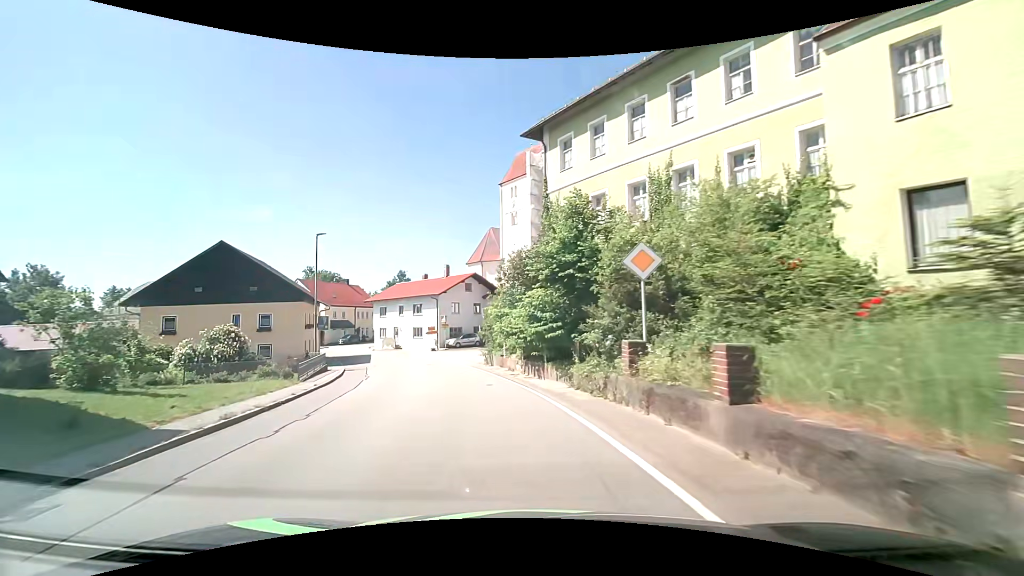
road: secondary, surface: asphalt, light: Day
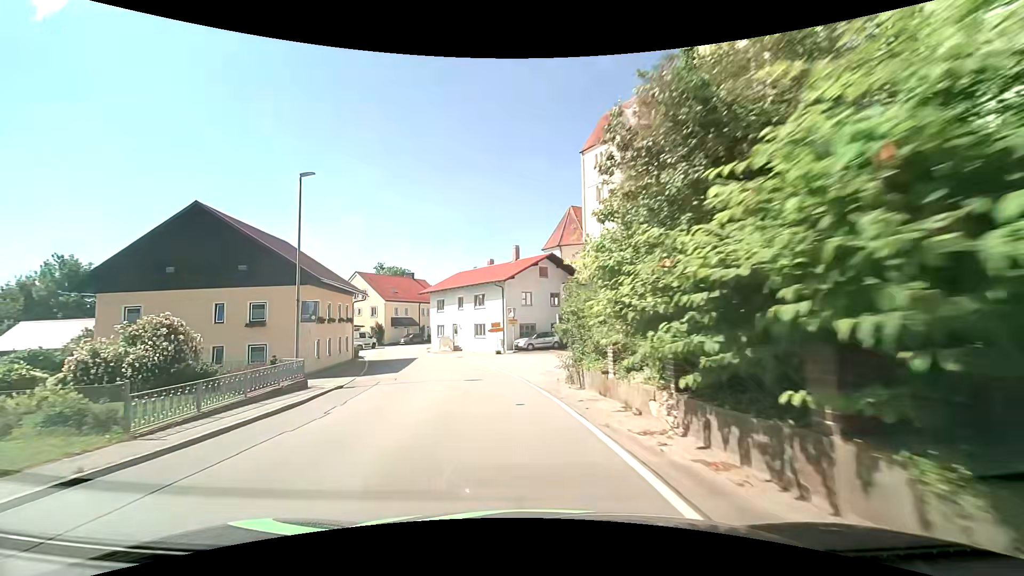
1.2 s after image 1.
(-0.8, +12.5) m; -9°
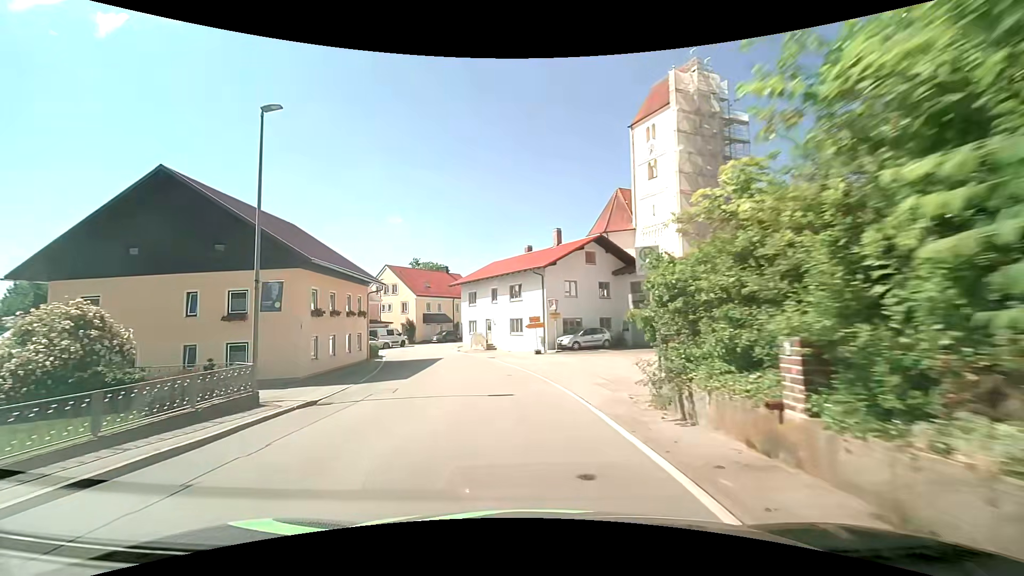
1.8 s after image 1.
(-0.3, +6.0) m; -4°
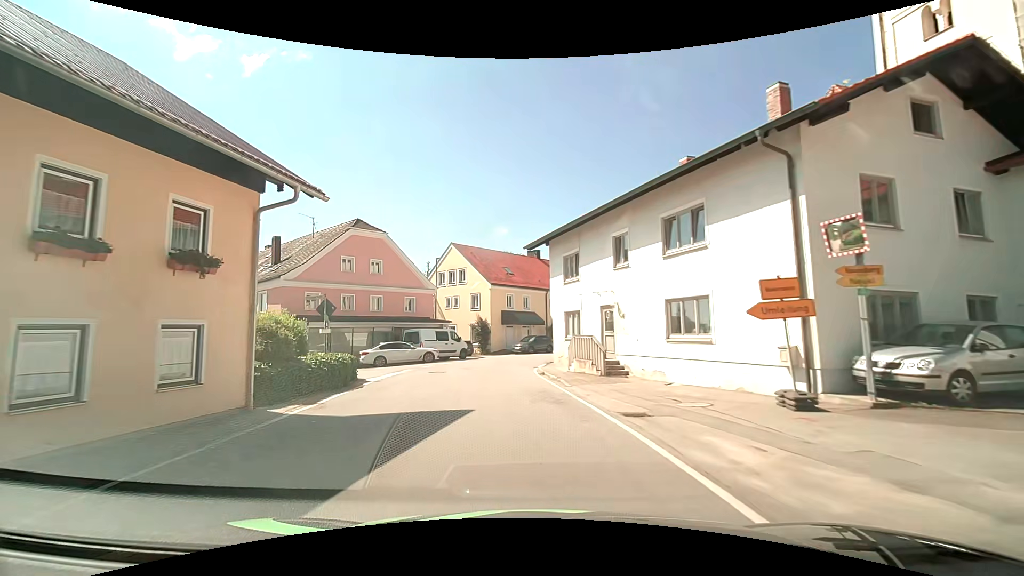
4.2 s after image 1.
(-2.2, +22.2) m; -12°
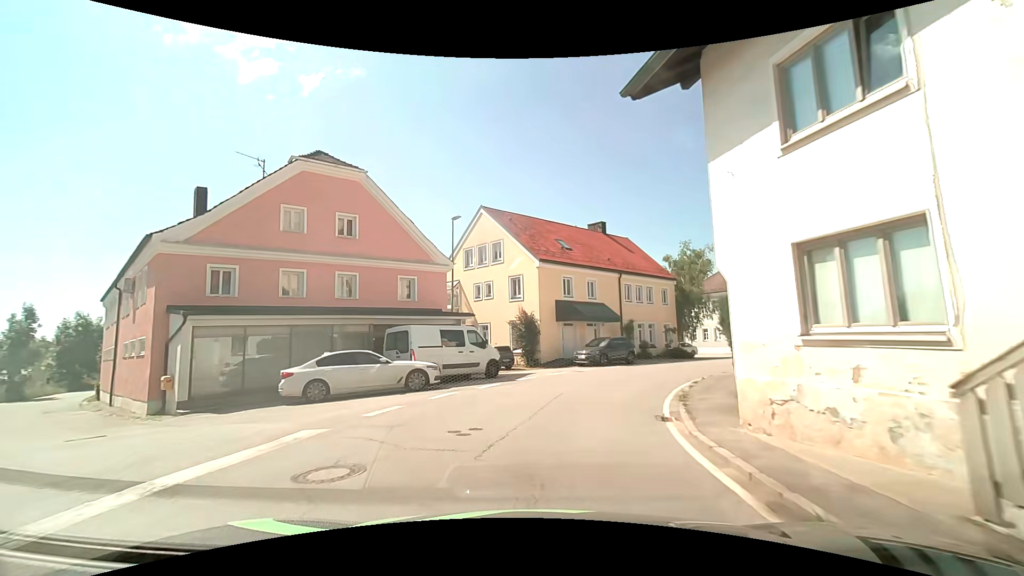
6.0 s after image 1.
(-1.1, +15.8) m; -7°
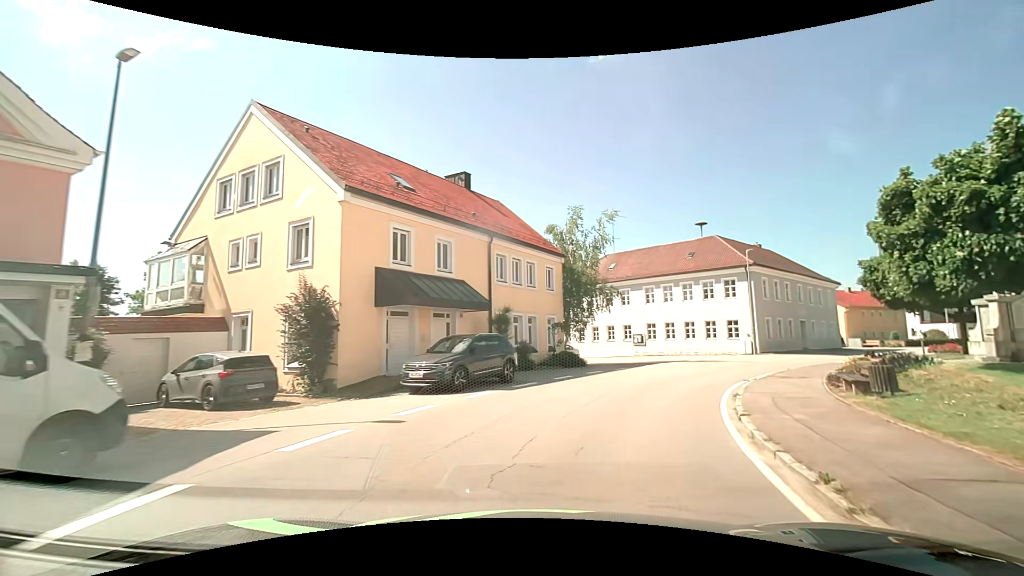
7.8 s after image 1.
(+1.5, +14.2) m; +16°
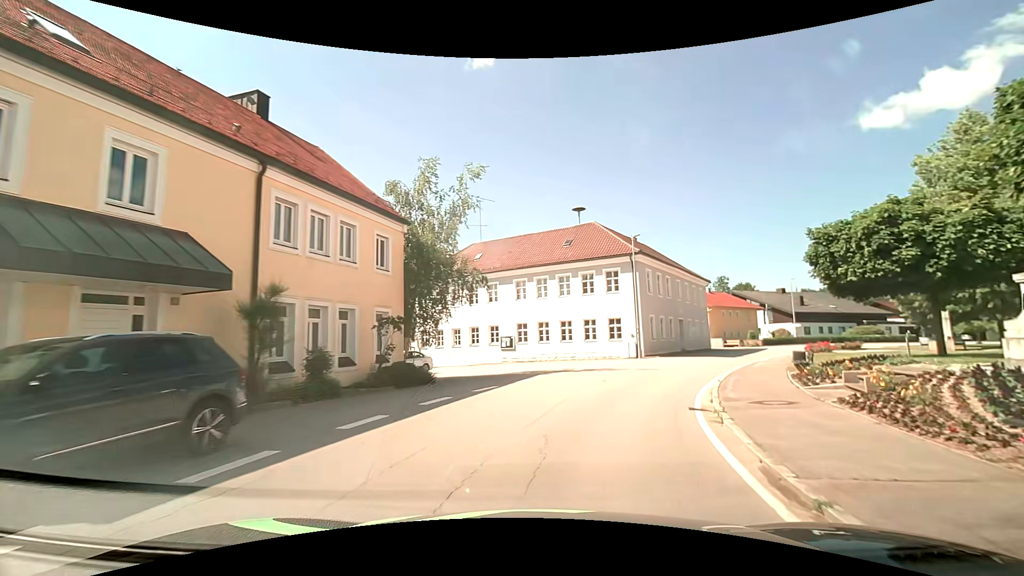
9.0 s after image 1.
(+1.3, +9.3) m; +15°
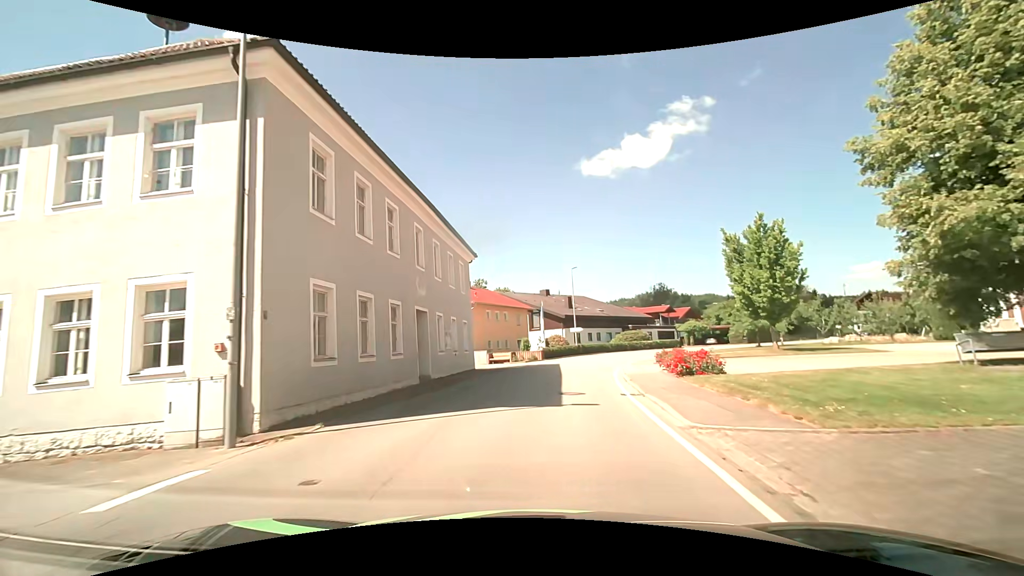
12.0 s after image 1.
(+7.2, +24.7) m; +28°
(0, +10) (+2, +20) (+3, +30) (+6, +39) (+11, +48) (+17, +56) (+24, +63) (+32, +70) (+40, +75) (+48, +81) m
